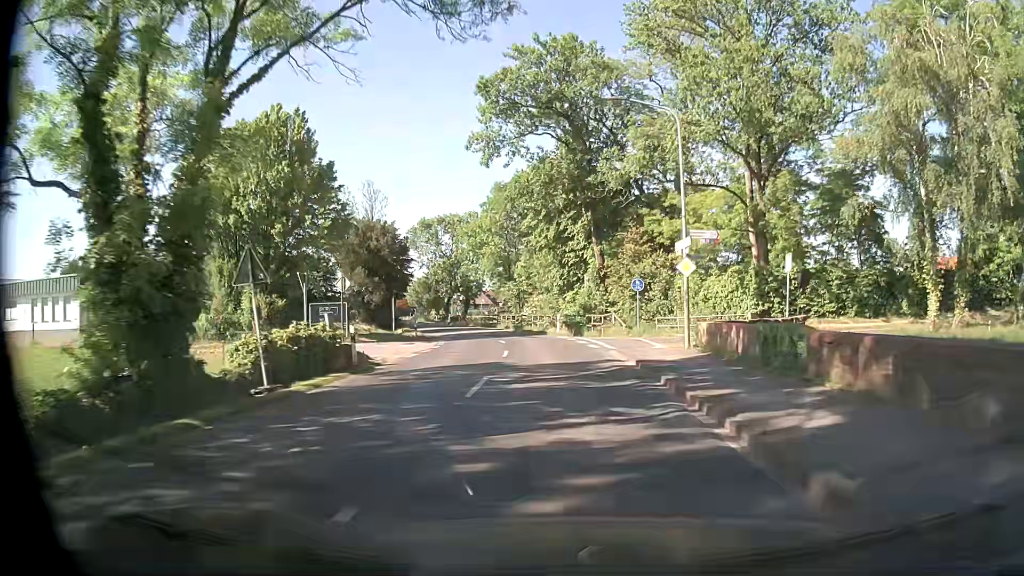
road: secondary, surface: asphalt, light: Day
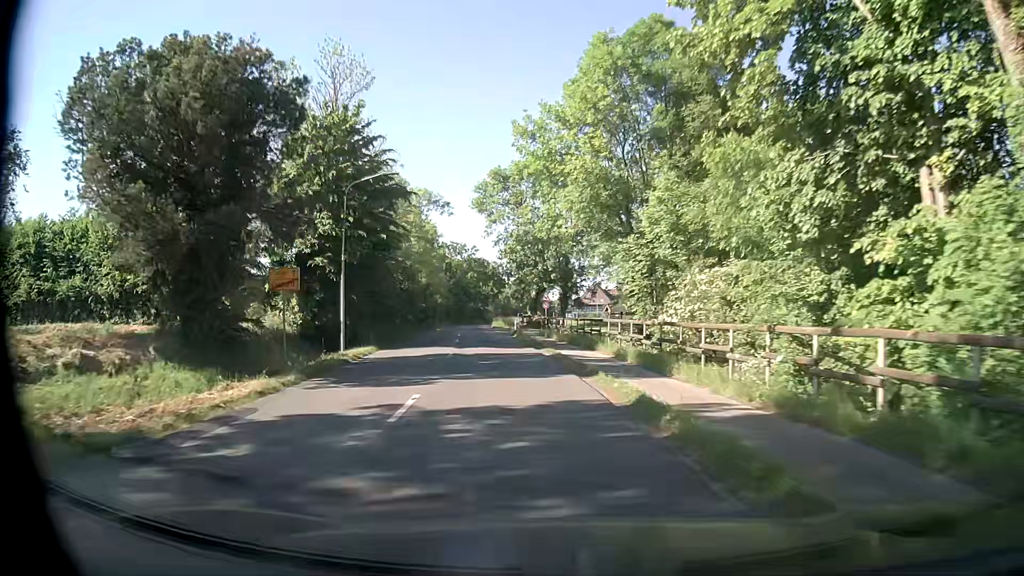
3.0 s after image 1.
(-2.1, +39.8) m; -10°
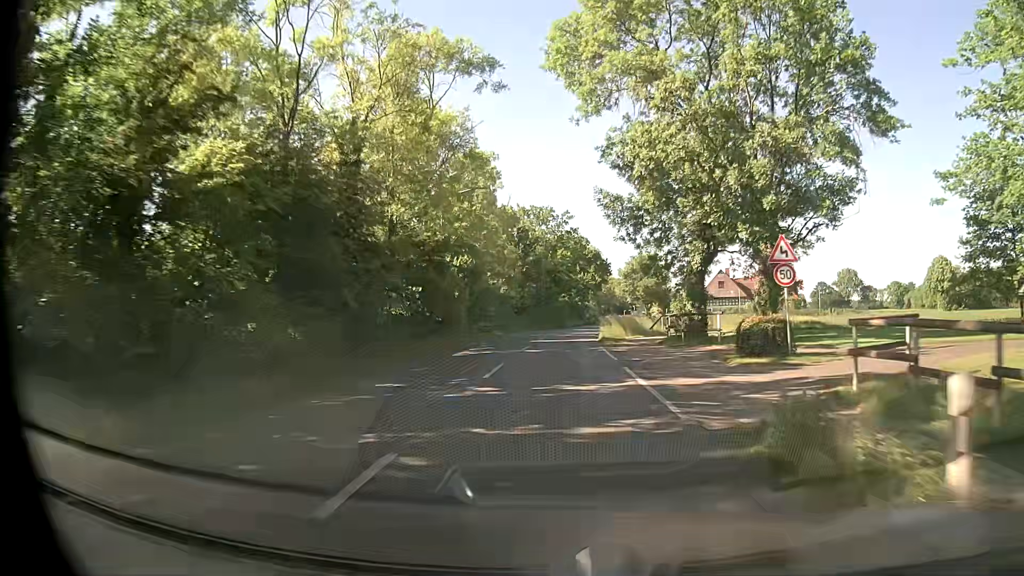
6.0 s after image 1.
(-4.2, +41.2) m; -8°
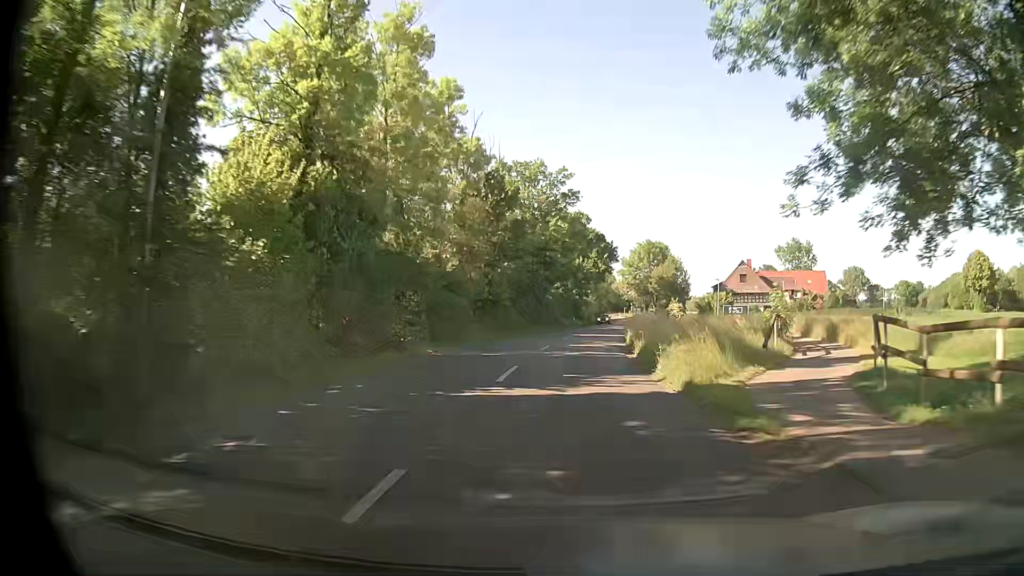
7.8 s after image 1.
(-0.1, +24.3) m; 0°
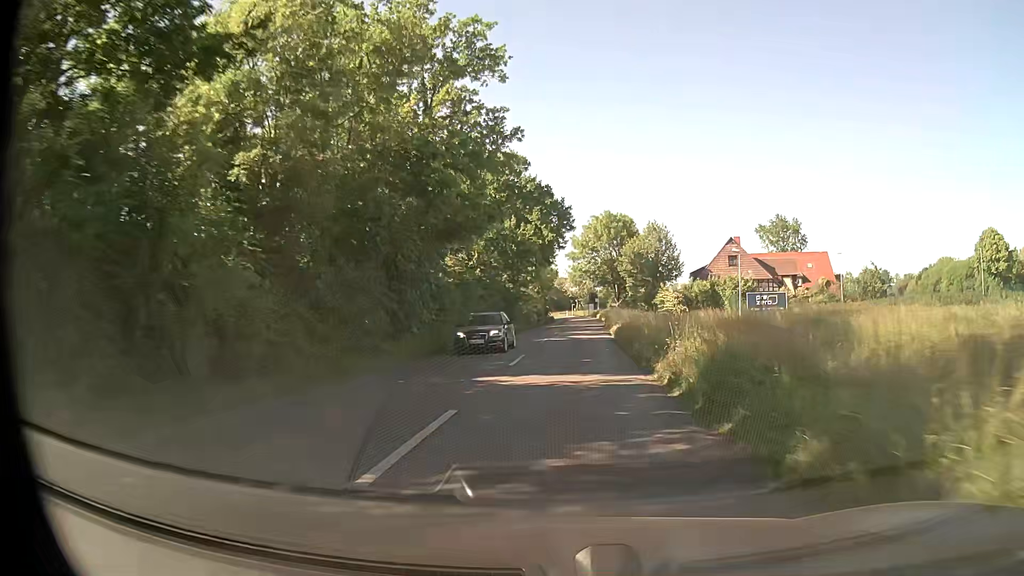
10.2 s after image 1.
(+1.4, +32.1) m; +5°
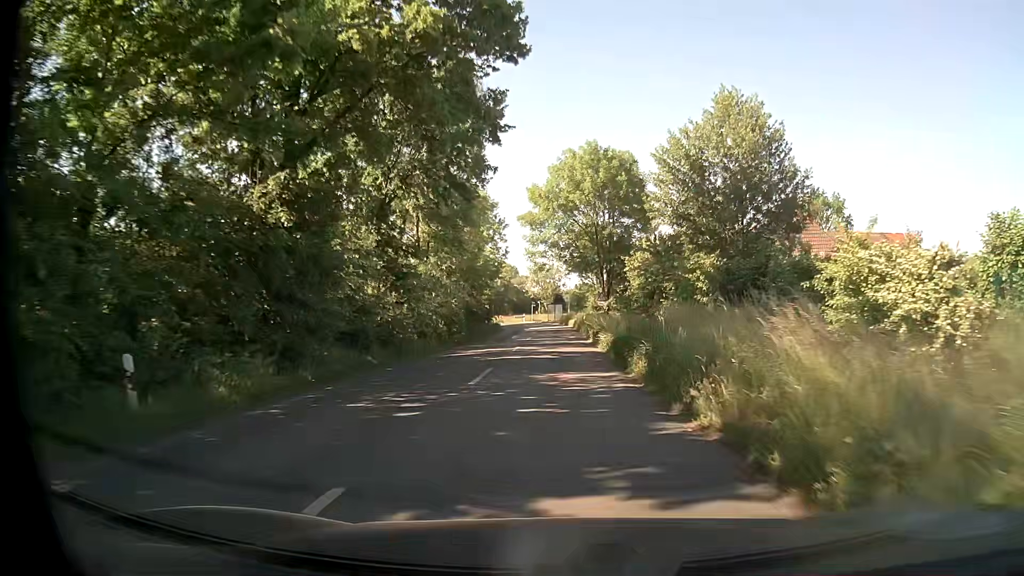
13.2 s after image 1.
(+1.2, +39.7) m; +3°
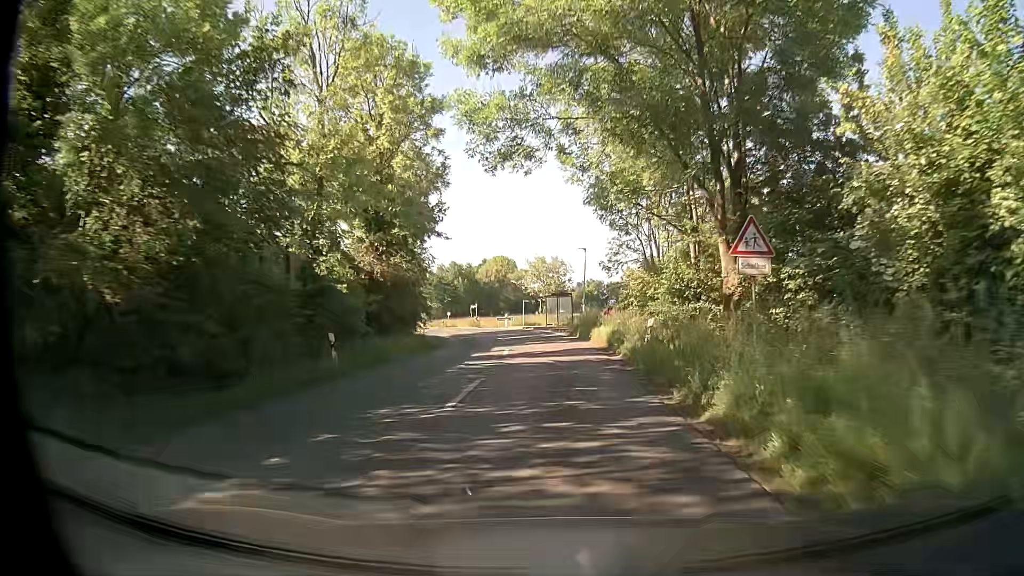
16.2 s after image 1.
(0.0, +39.5) m; 0°
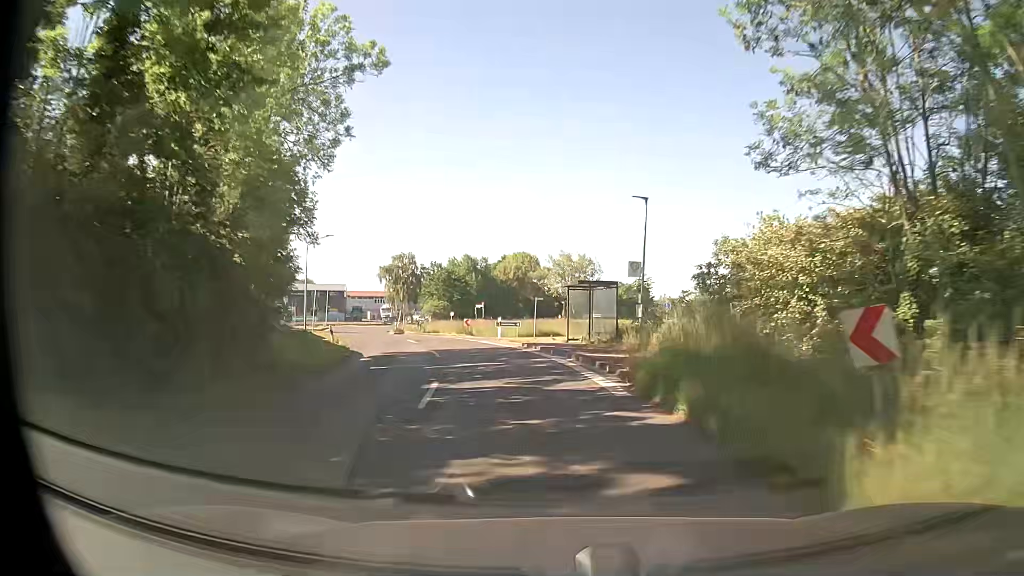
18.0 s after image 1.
(-0.3, +23.6) m; -2°
(0, +10) (-2, +20) (-4, +30) (-7, +39) (-11, +48) (-15, +57) (-19, +67) (-21, +76) (-23, +86) (-24, +96) m
